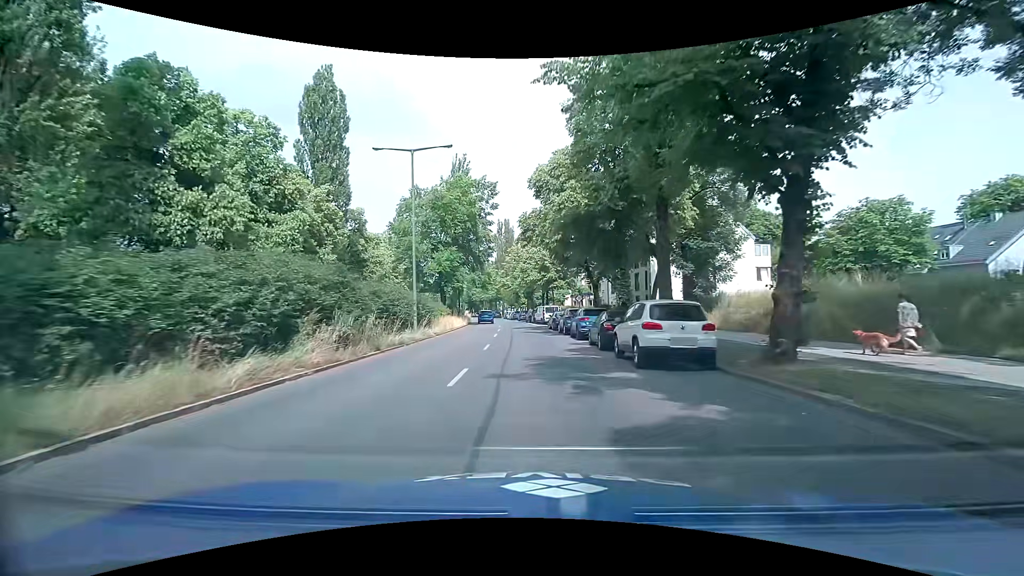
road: secondary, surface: asphalt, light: Day
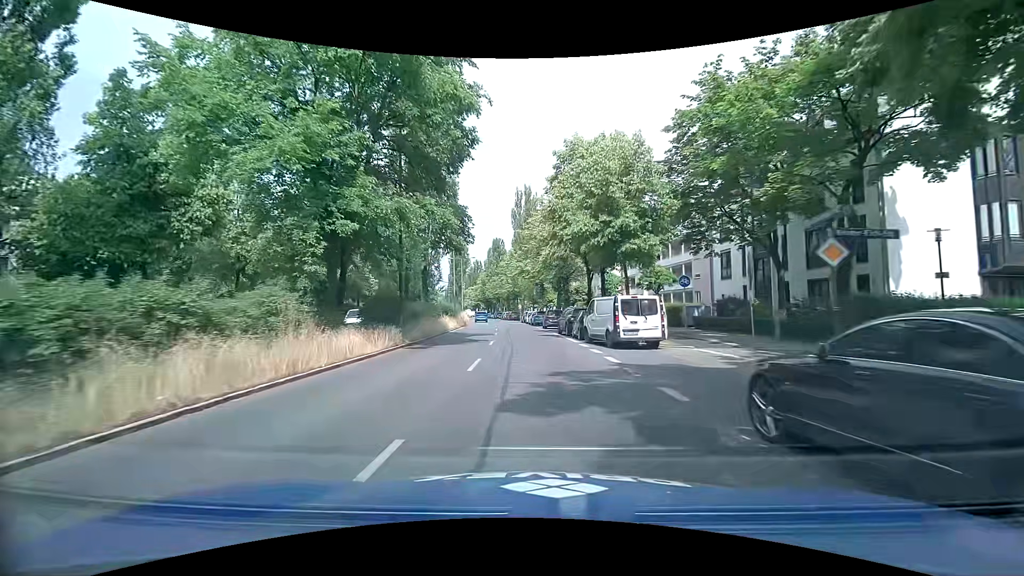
(-1.6, +33.6) m; -4°
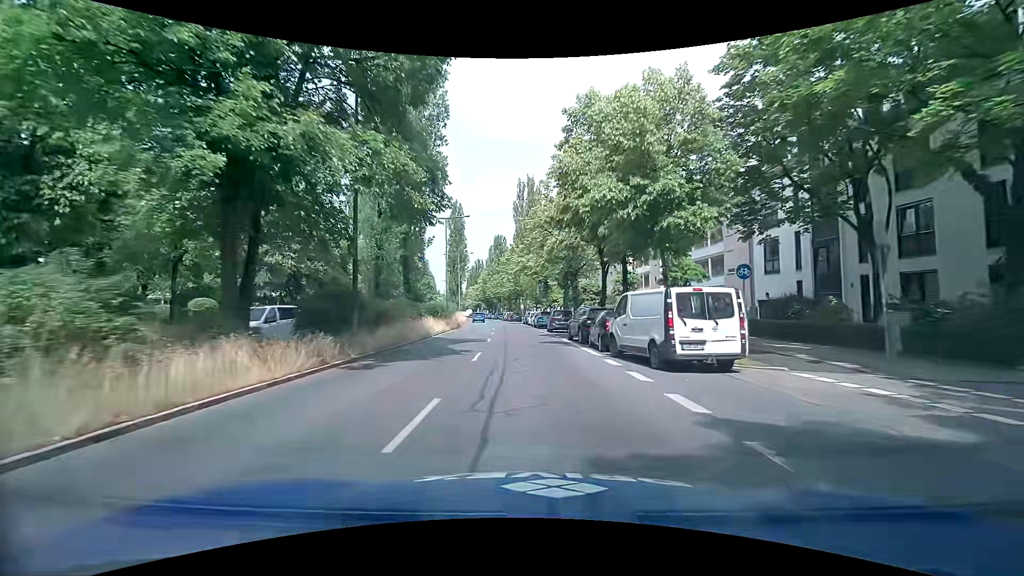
(0.0, +6.6) m; 0°
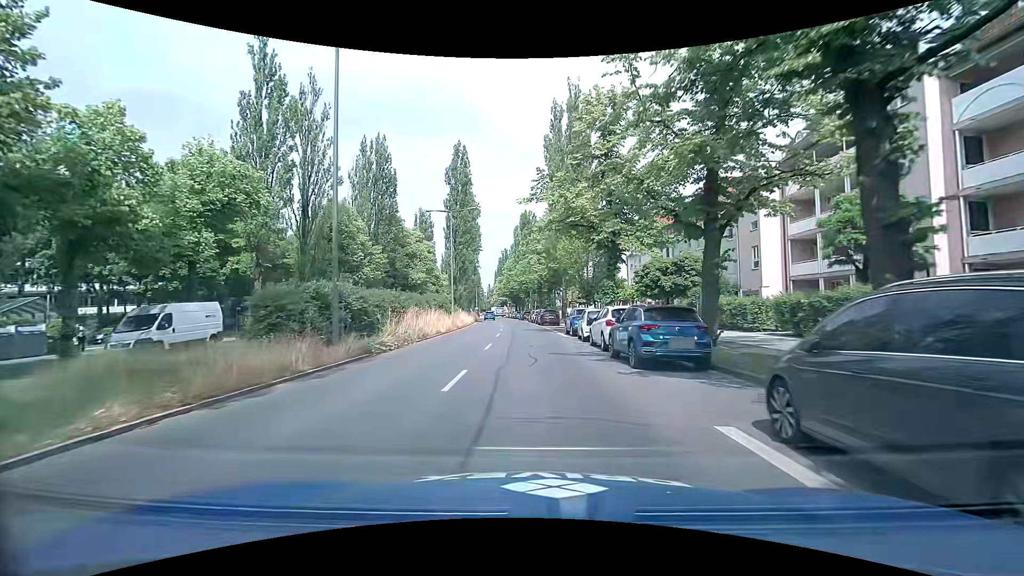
(-1.2, +32.5) m; -4°
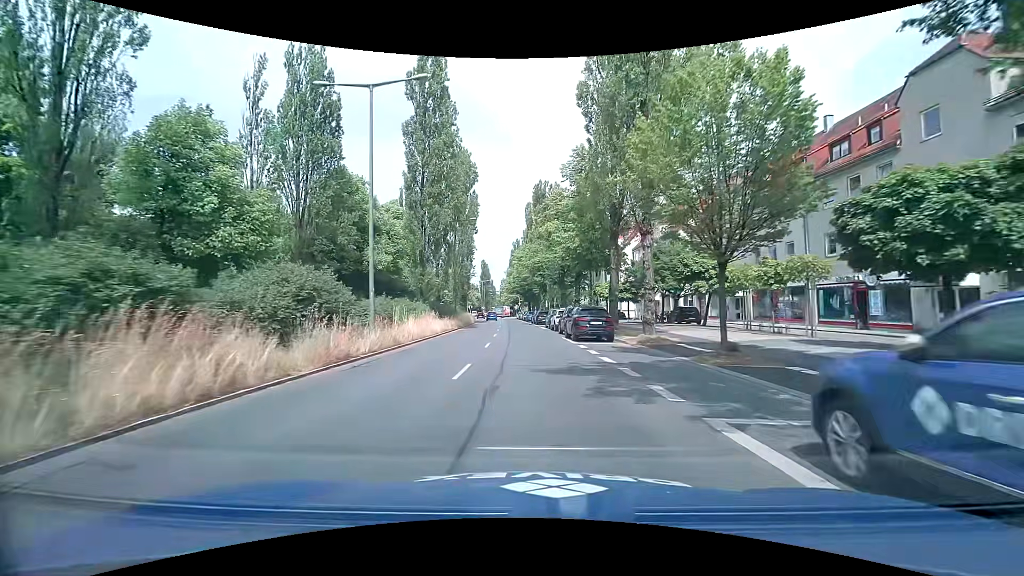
(-0.3, +25.6) m; -1°
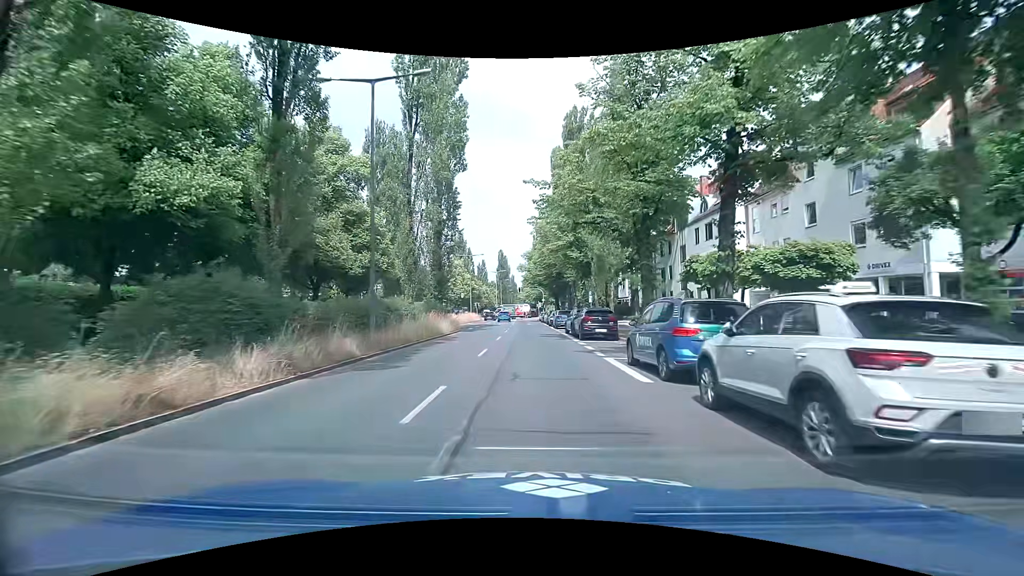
(-0.8, +30.9) m; -3°
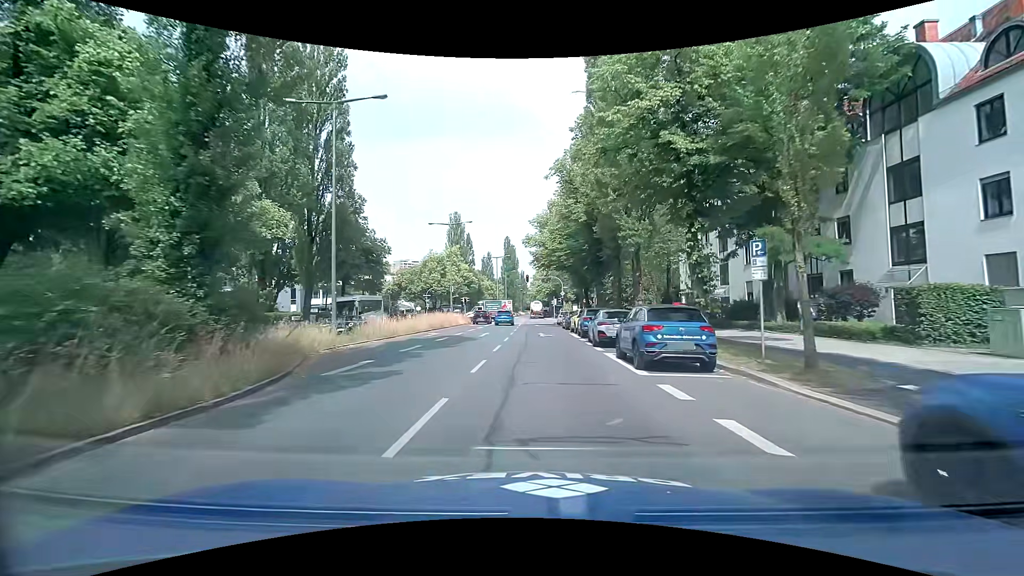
(-0.5, +28.4) m; -2°
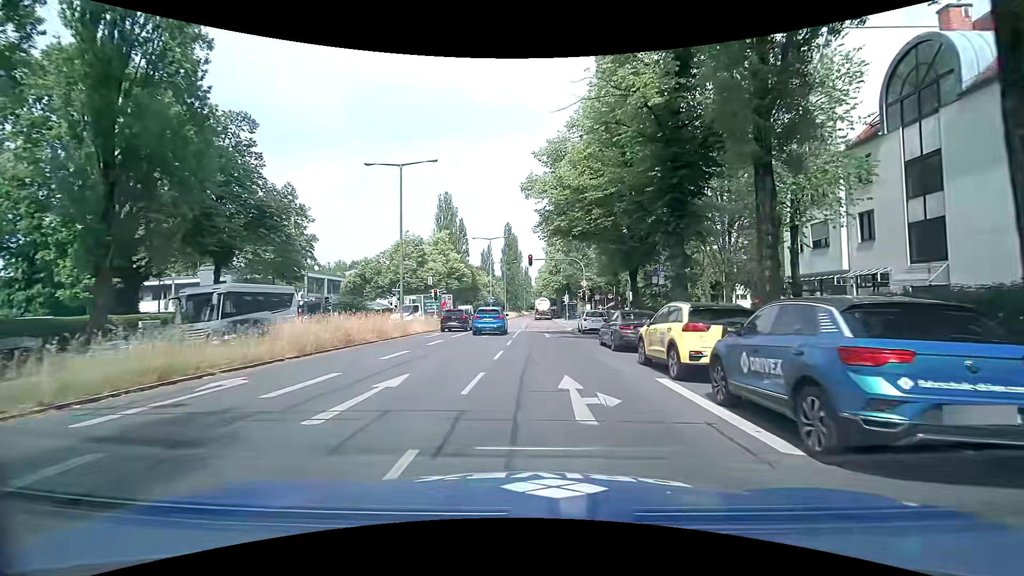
(-0.1, +20.9) m; -1°
